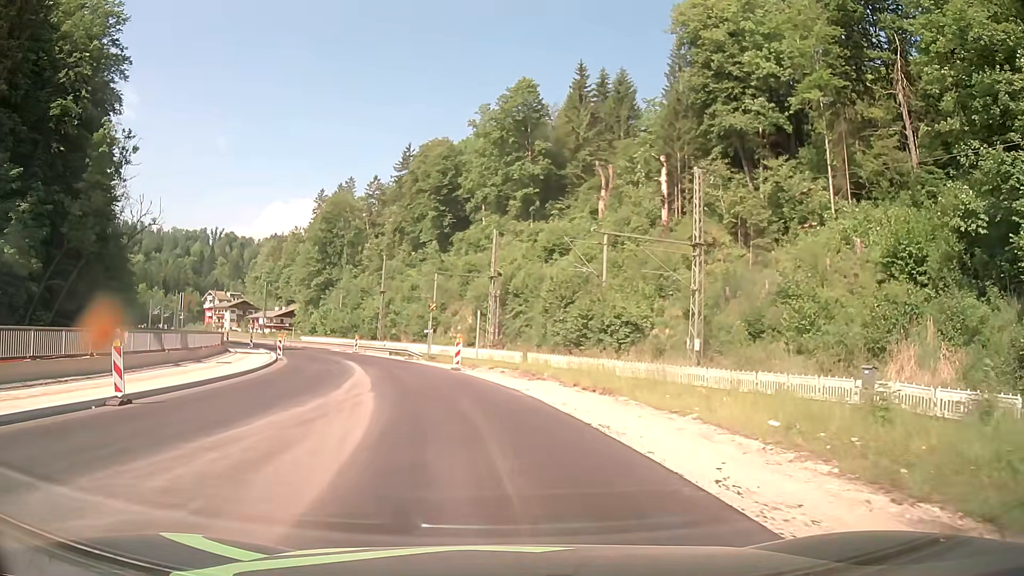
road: primary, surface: asphalt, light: Day
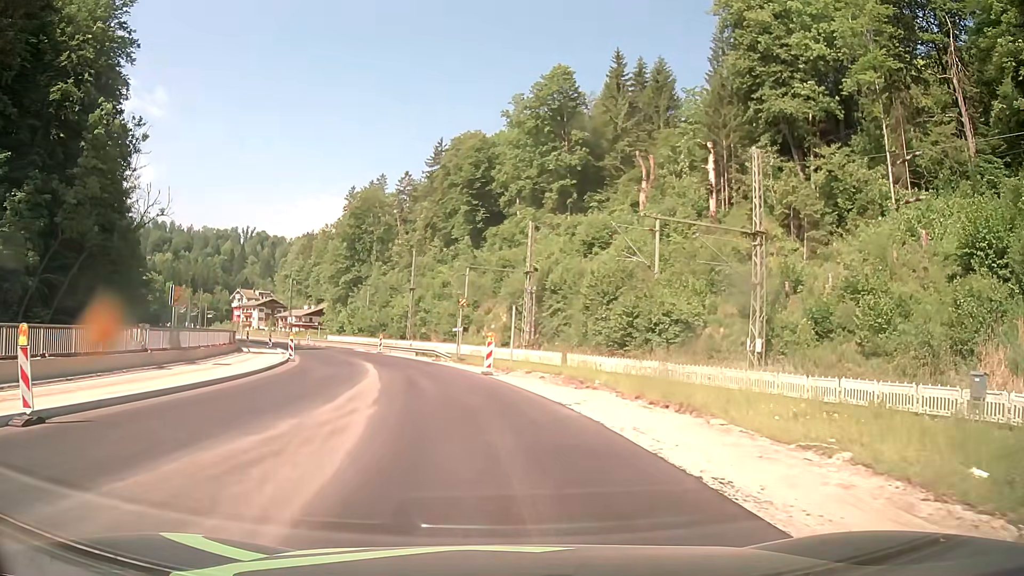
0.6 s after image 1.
(-0.2, +4.6) m; -4°
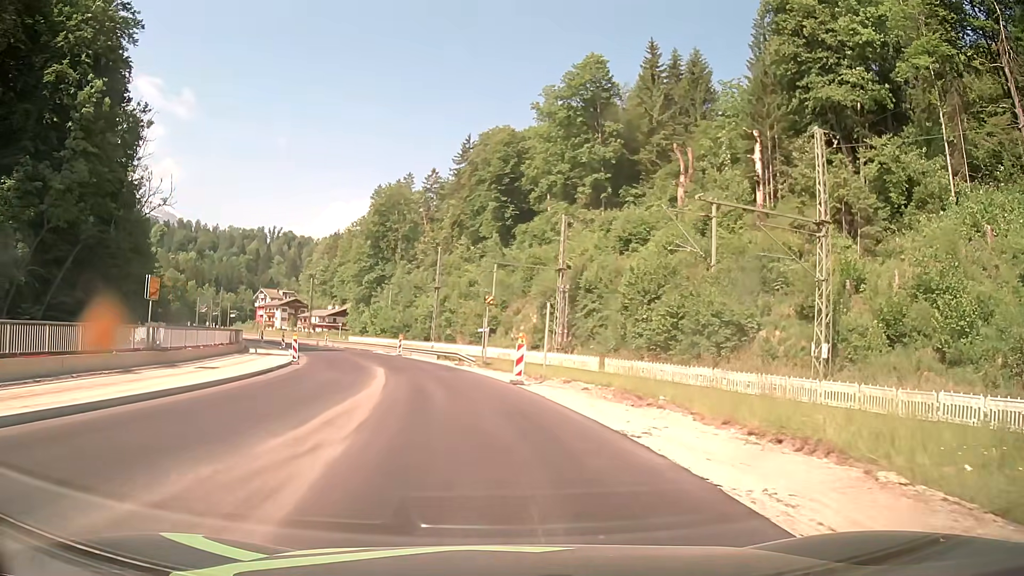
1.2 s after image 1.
(-0.1, +4.7) m; -2°
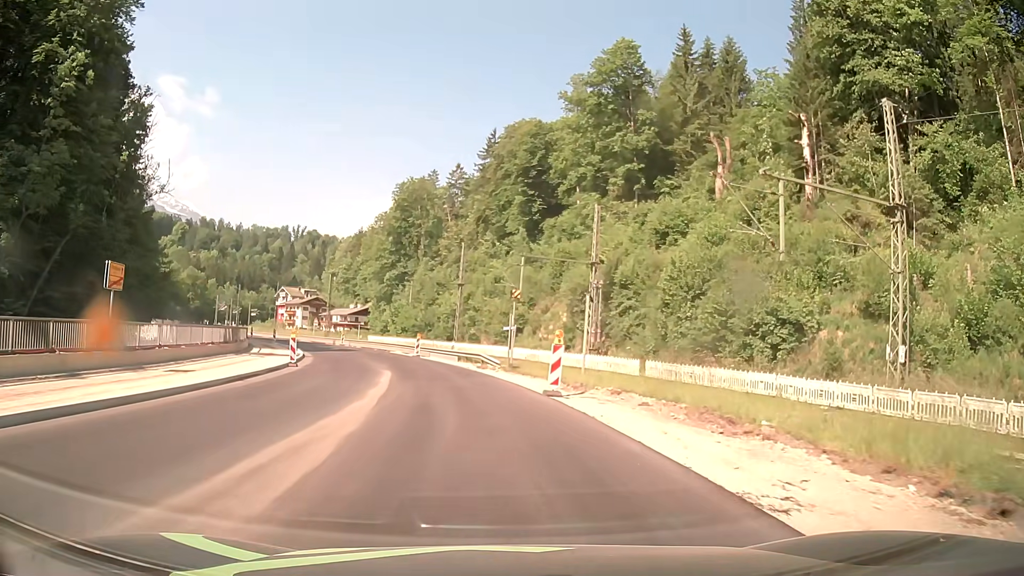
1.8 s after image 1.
(-0.1, +4.7) m; -2°
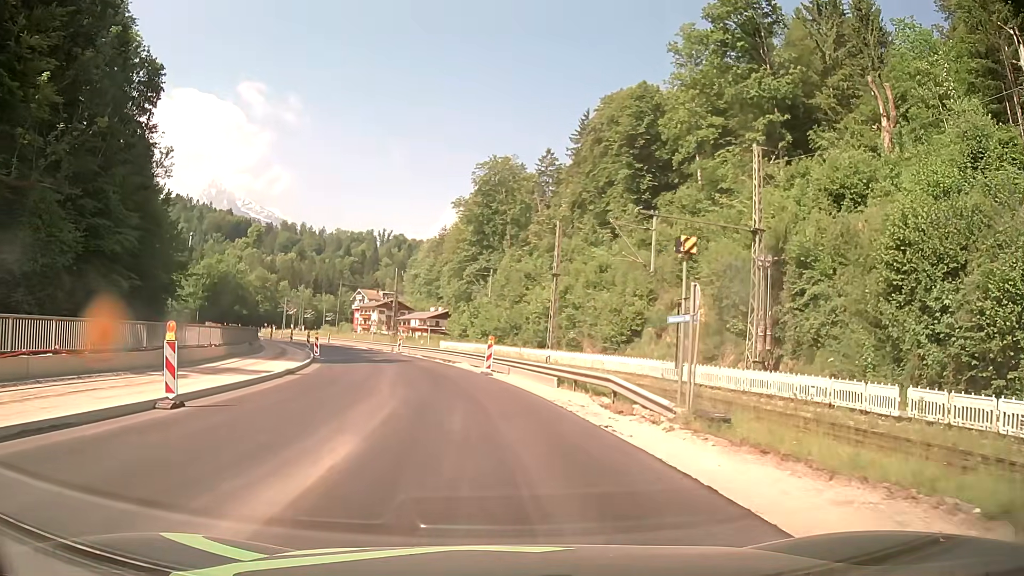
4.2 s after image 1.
(-1.2, +18.7) m; -7°
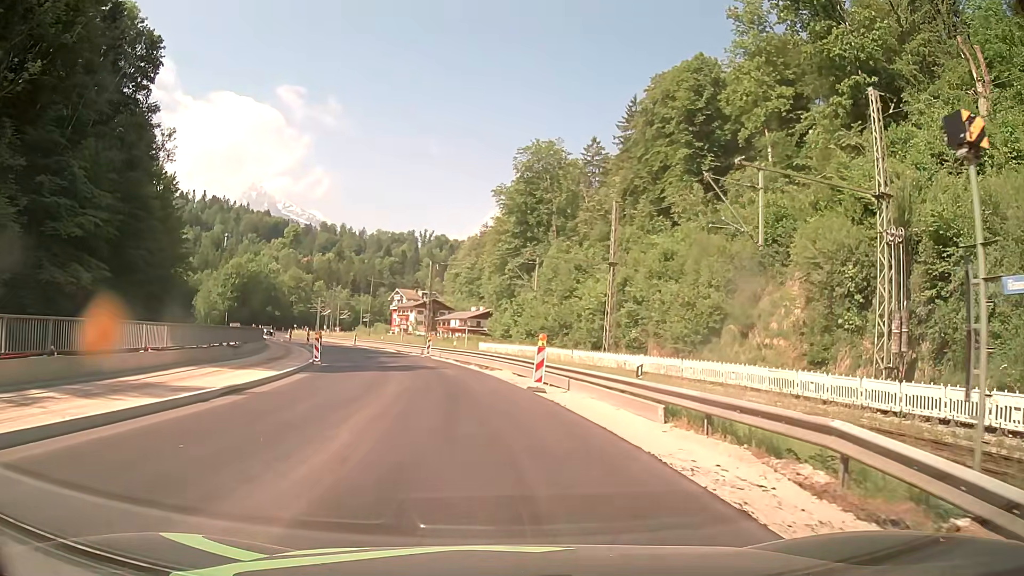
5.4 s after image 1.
(-0.3, +9.3) m; -3°
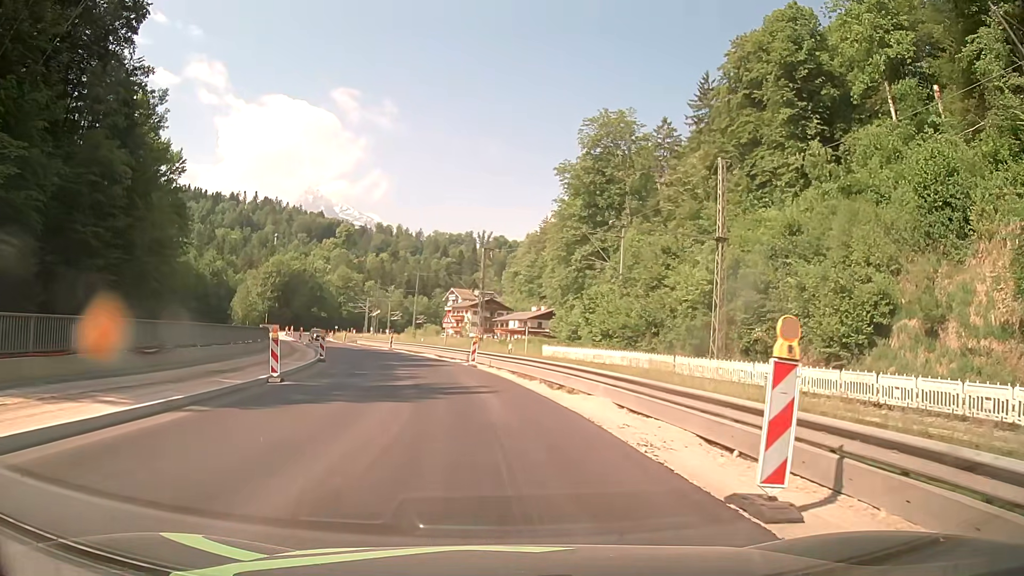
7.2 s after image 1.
(-0.8, +14.0) m; -6°
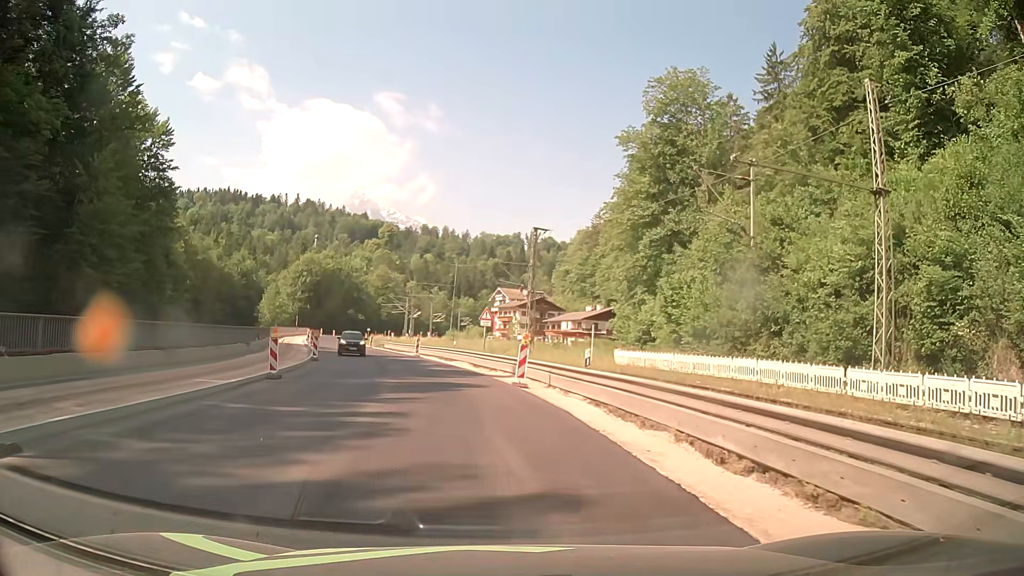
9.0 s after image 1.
(-0.5, +14.1) m; -4°
(0, +10) (-1, +20) (-3, +30) (-5, +40) (-8, +49) (-10, +59) (-13, +68) (-16, +78) (-19, +87) (-22, +97) m
